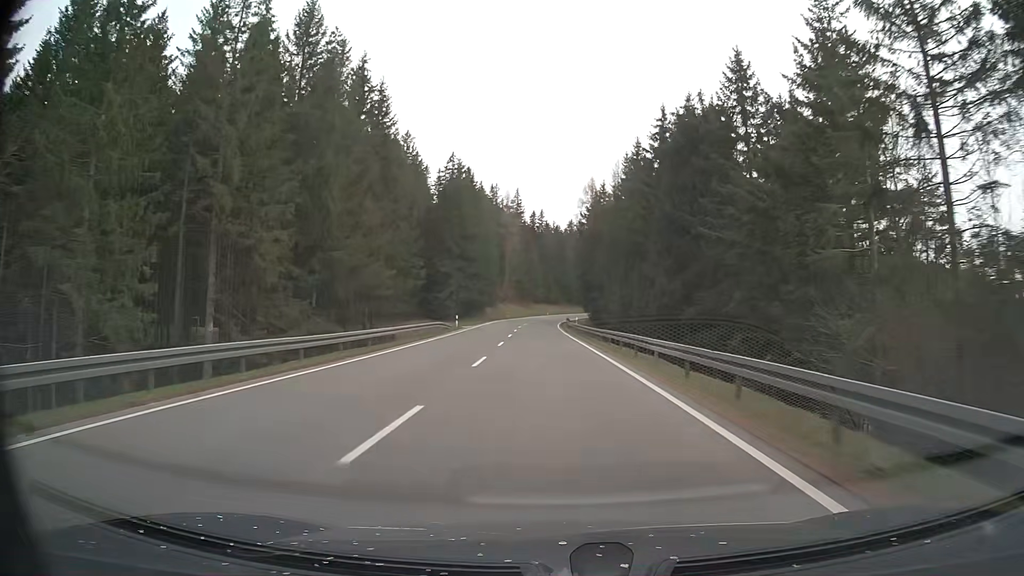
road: primary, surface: asphalt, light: Day
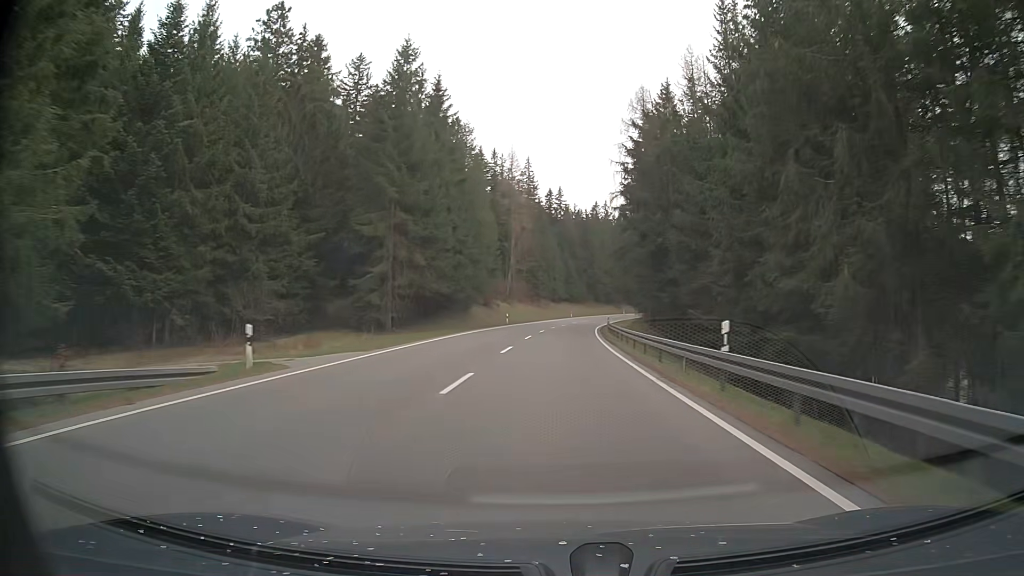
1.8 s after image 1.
(-0.9, +42.8) m; -1°
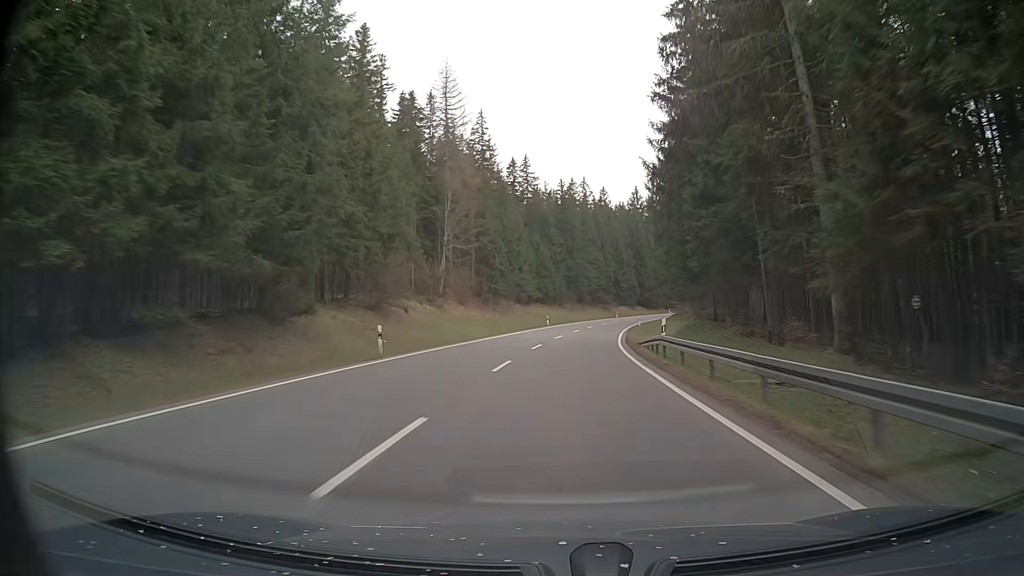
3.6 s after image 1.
(+0.4, +42.2) m; +3°
(0, +10) (0, +20) (+1, +30) (+1, +40) (+2, +50) (+3, +60) (+5, +70) (+7, +80) (+9, +89) (+11, +99) m
